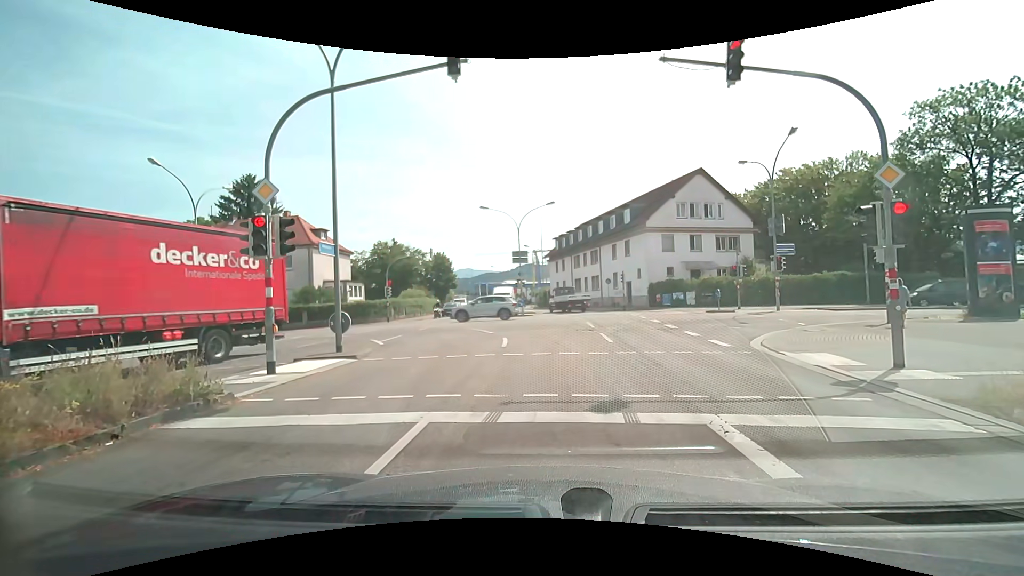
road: secondary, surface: asphalt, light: Day
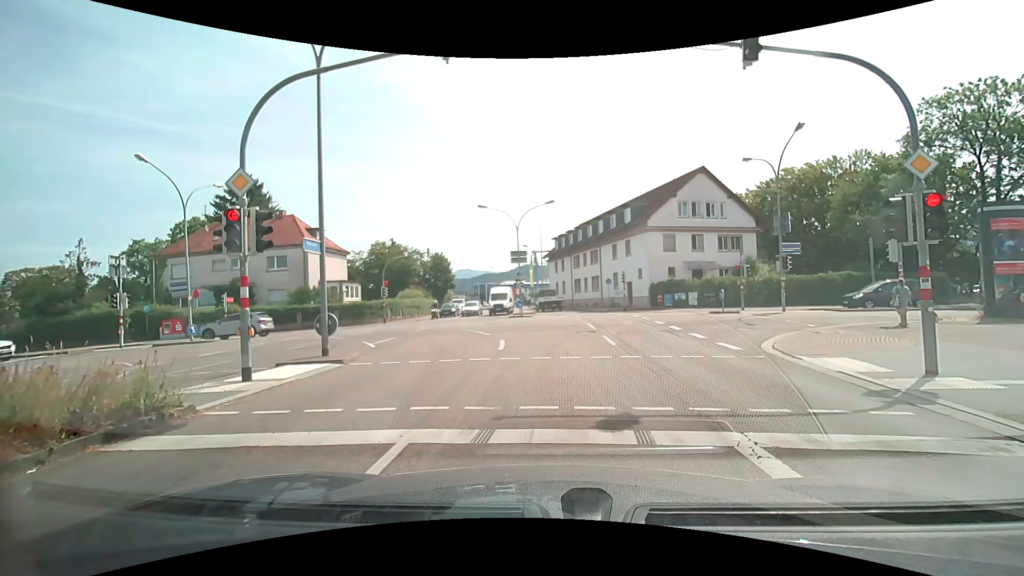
(0.0, +0.8) m; 0°
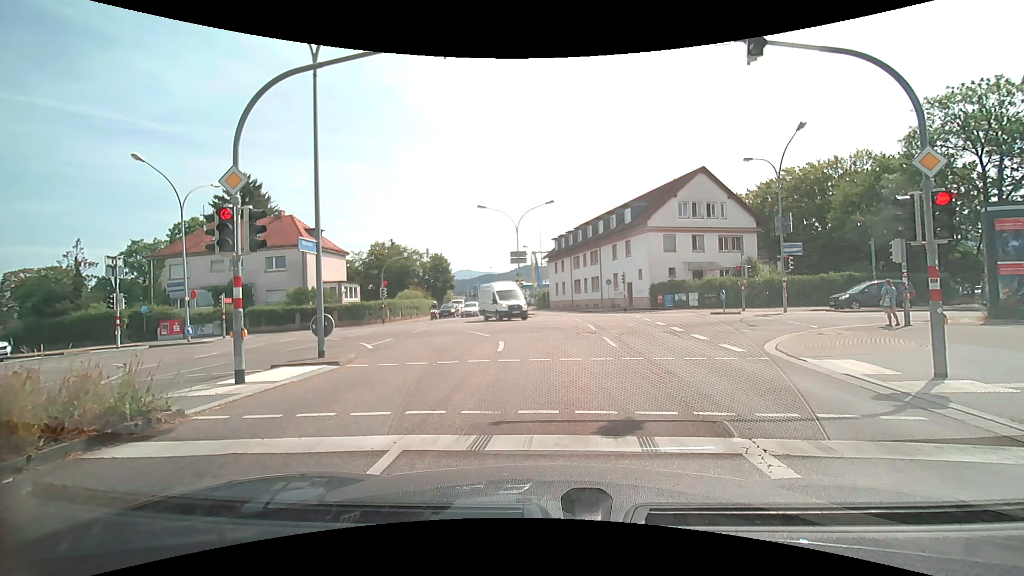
(0.0, +0.3) m; 0°
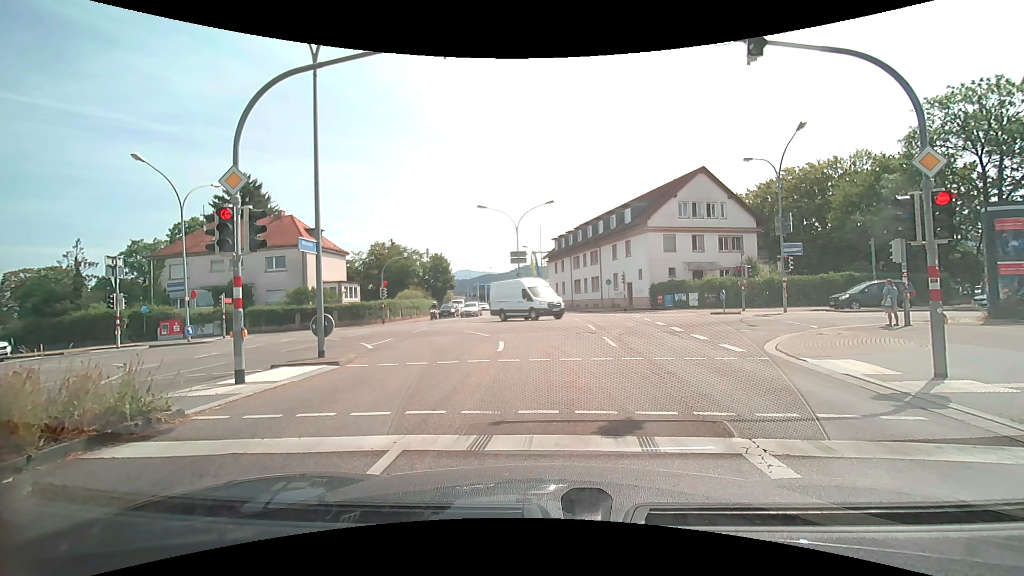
(0.0, 0.0) m; 0°
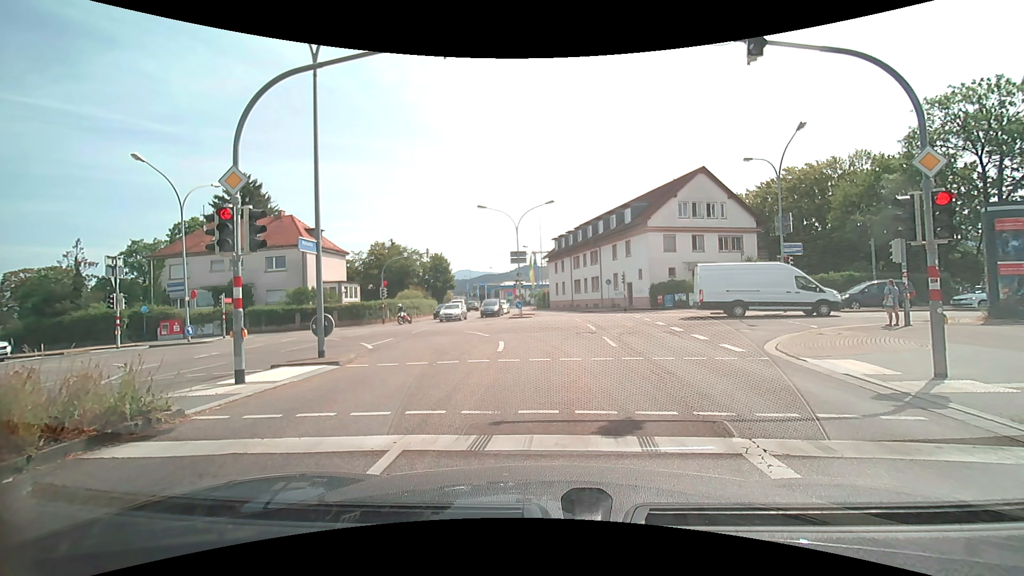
(0.0, 0.0) m; 0°
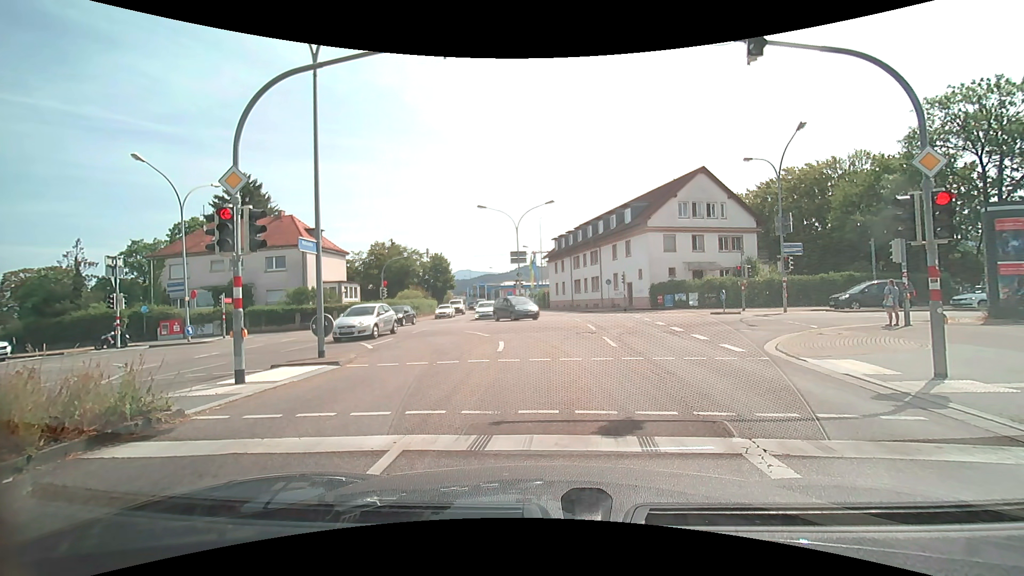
(0.0, 0.0) m; 0°
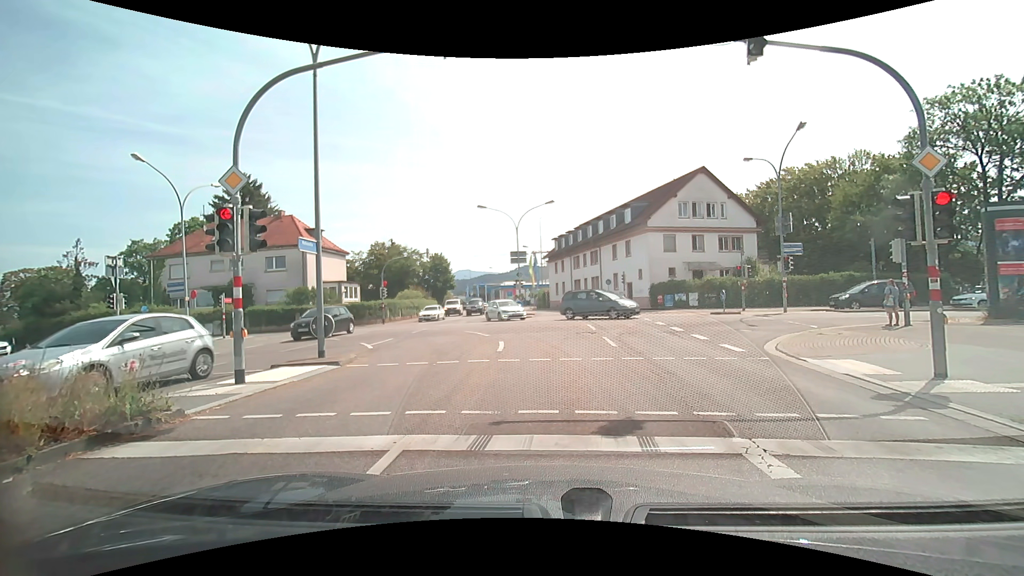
(0.0, 0.0) m; 0°
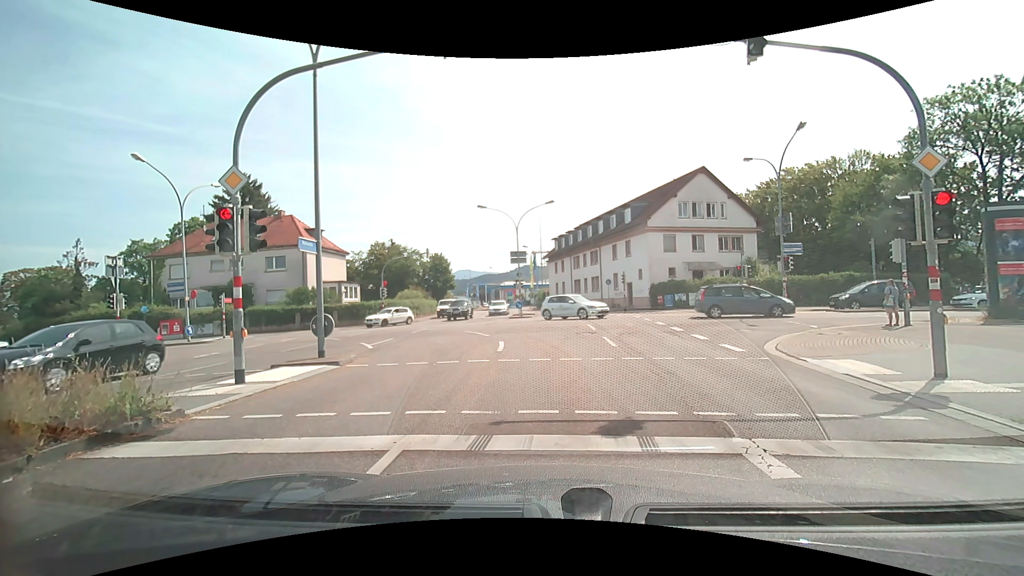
(0.0, 0.0) m; 0°
(+1, +10) (+1, +20) (-3, +29) (-10, +35) (-20, +37) (-30, +38) (-40, +38) (-50, +39) (-60, +39) (-70, +40) m
